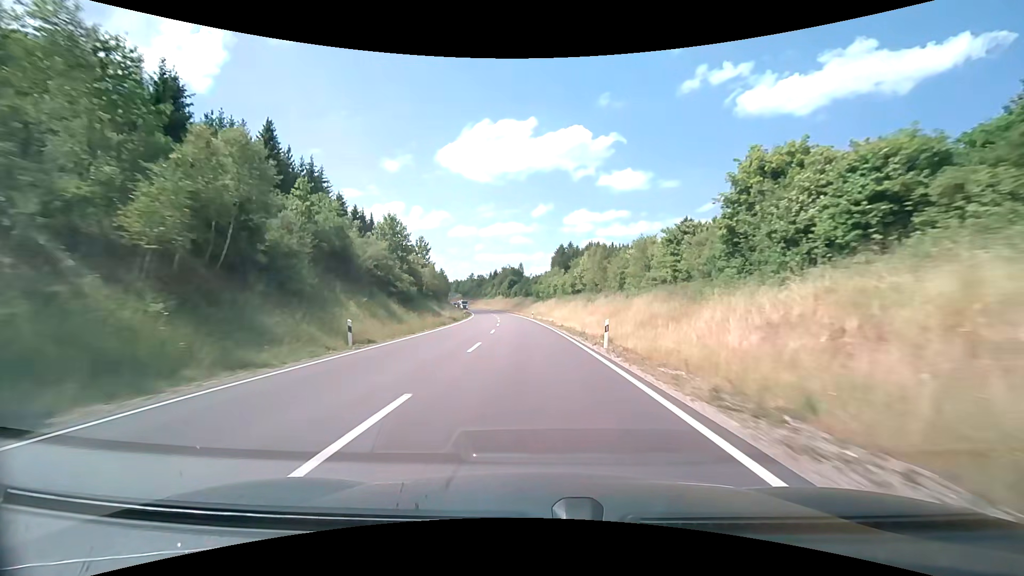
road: primary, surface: asphalt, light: Day
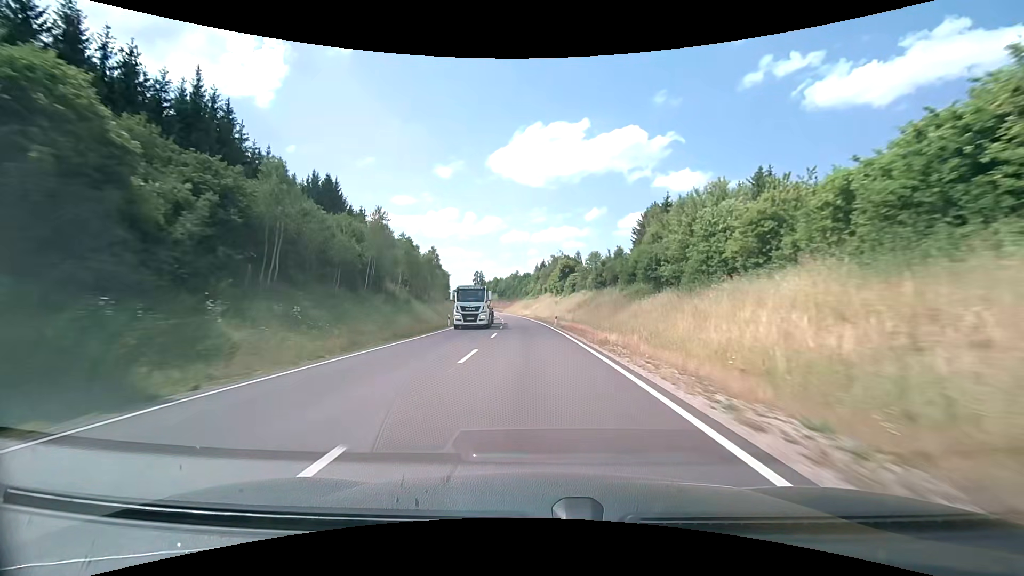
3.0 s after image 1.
(-4.4, +75.4) m; -6°
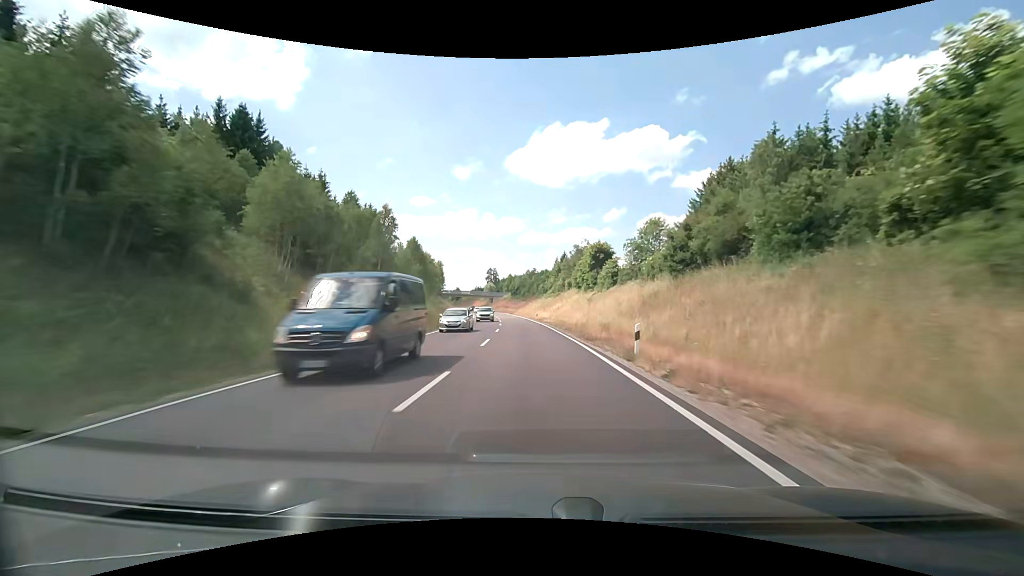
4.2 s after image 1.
(-0.6, +30.3) m; -2°
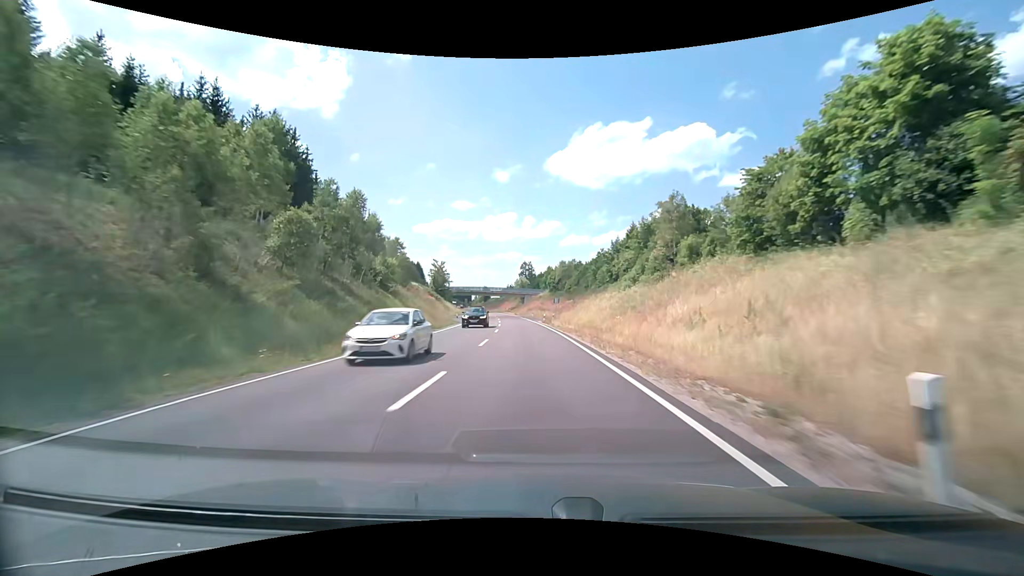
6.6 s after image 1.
(-2.4, +60.3) m; -5°
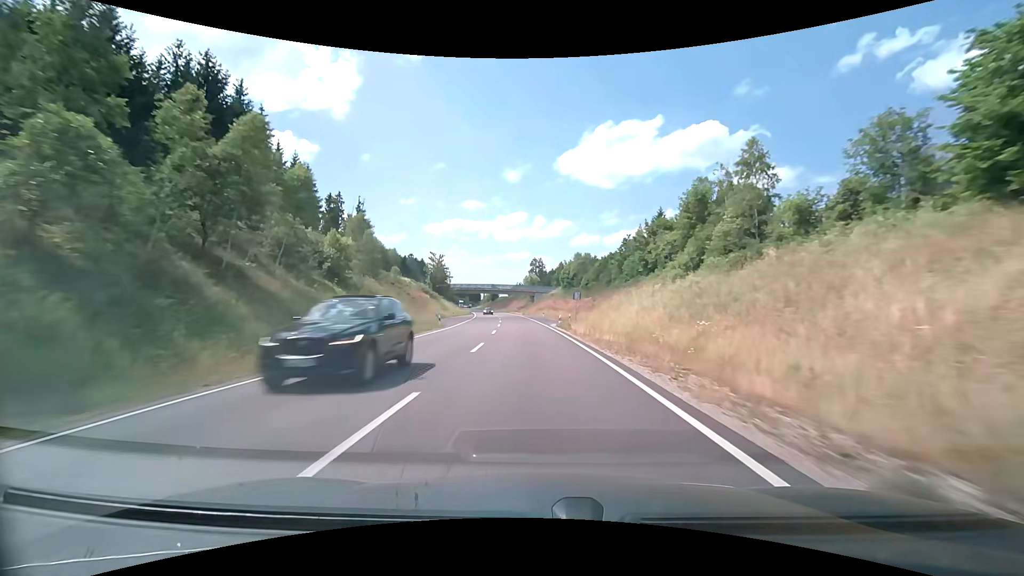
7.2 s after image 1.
(-0.1, +15.0) m; -1°
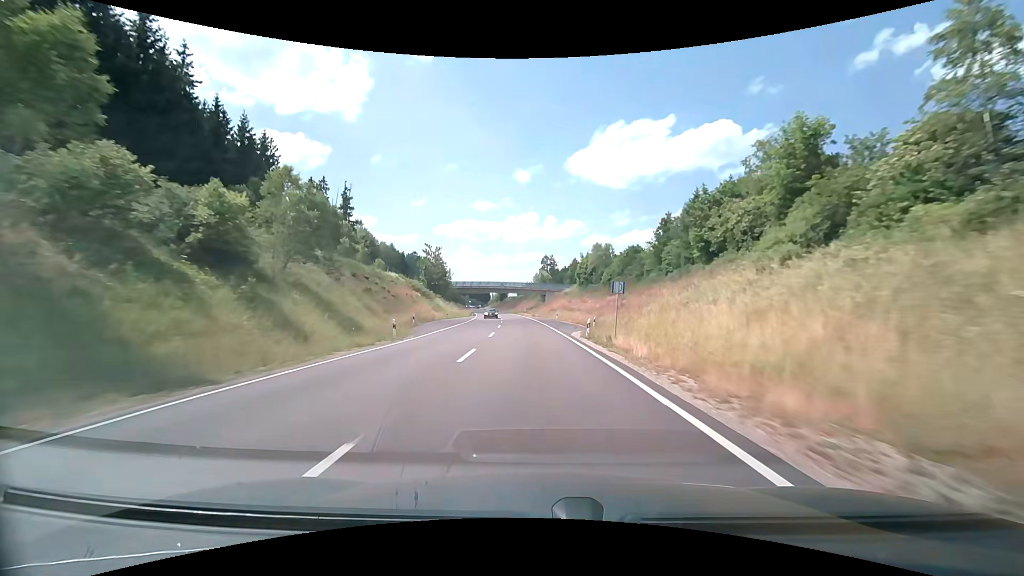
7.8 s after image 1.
(-0.2, +15.0) m; -1°
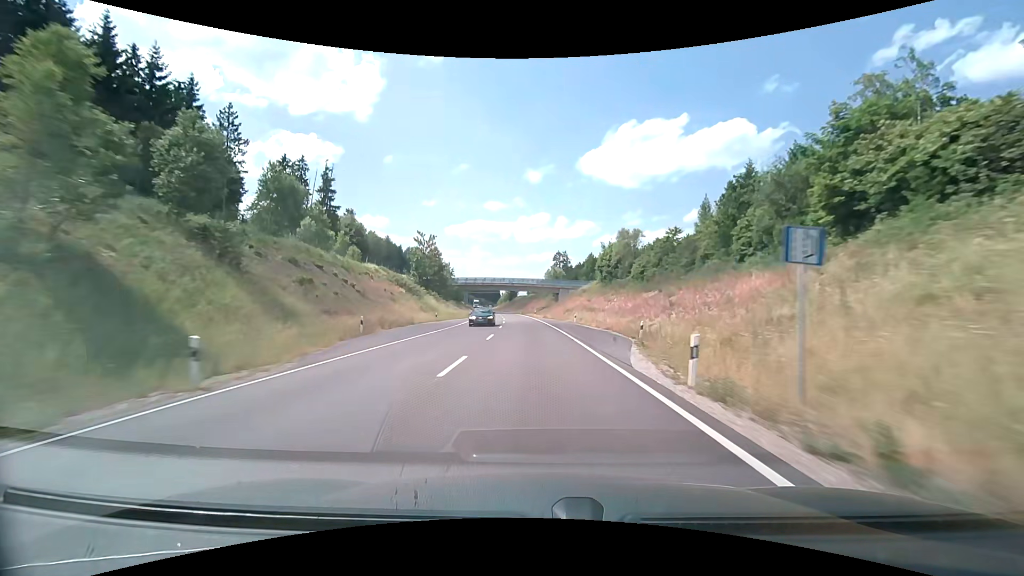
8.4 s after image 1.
(-0.2, +15.0) m; -1°
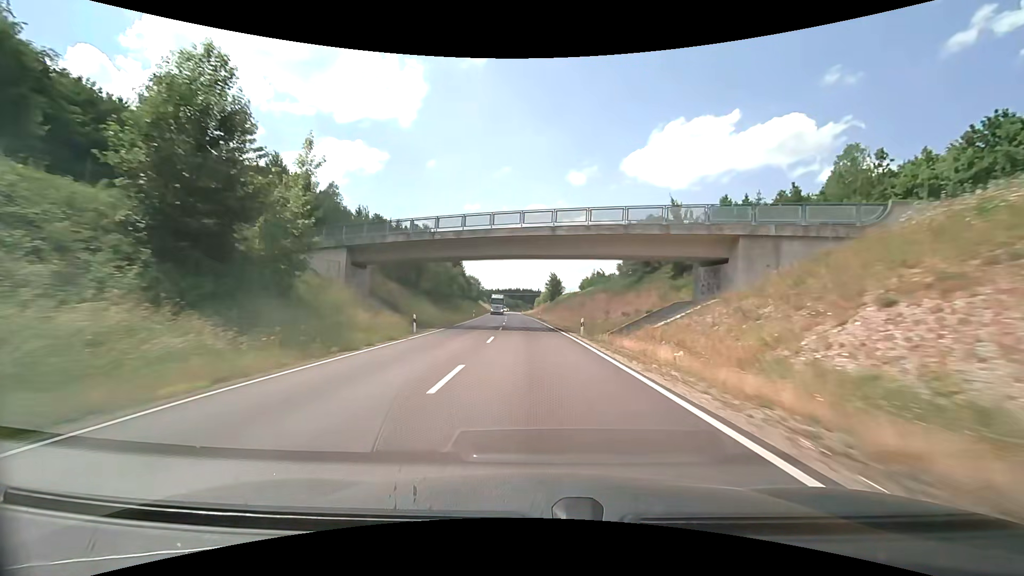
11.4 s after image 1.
(-3.4, +74.6) m; -5°
(0, +10) (0, +20) (0, +30) (-1, +40) (-2, +50) (-2, +60) (-3, +70) (-3, +80) (-4, +90) (-4, +100) m
